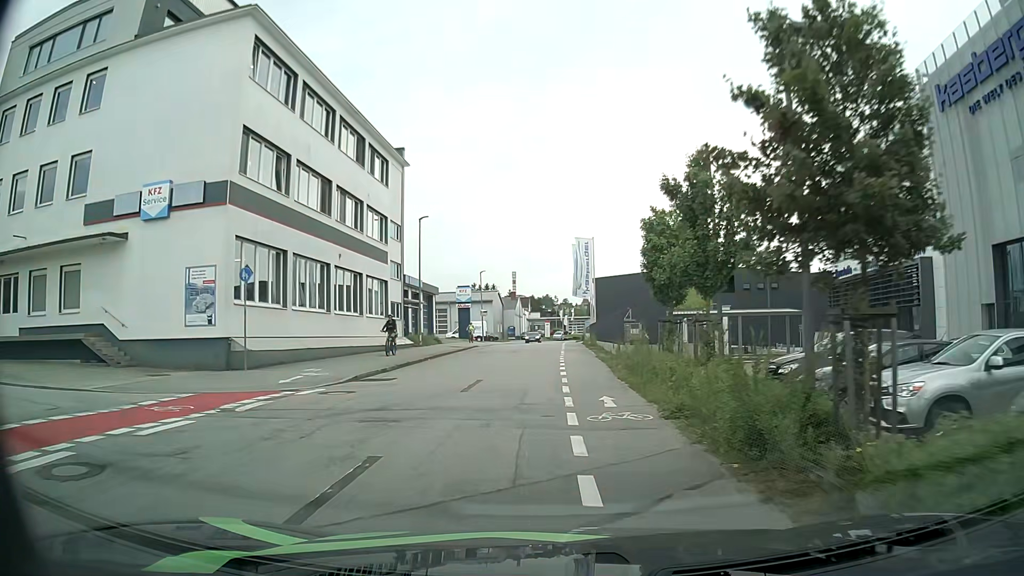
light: Day
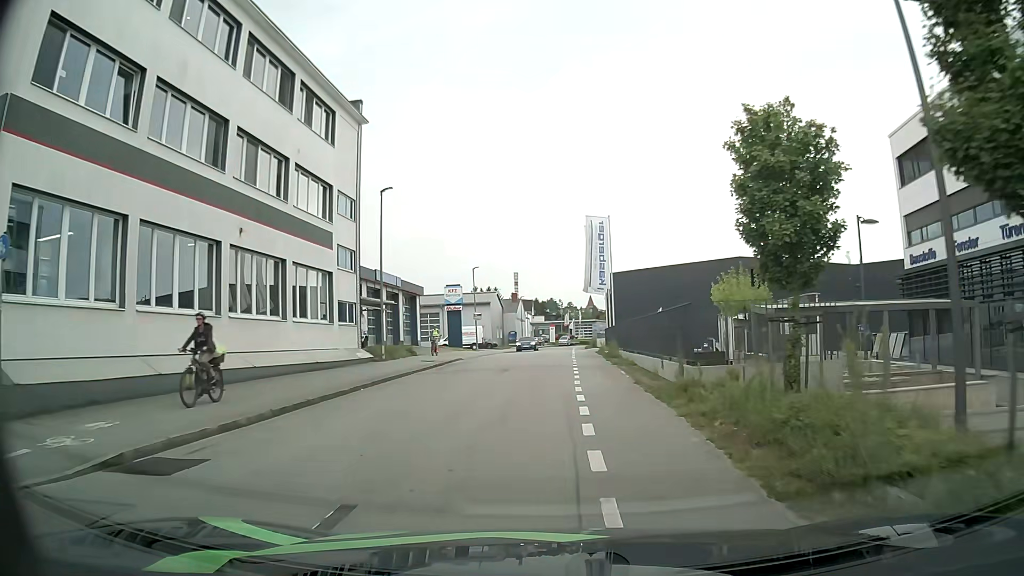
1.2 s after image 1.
(-0.1, +10.9) m; -1°
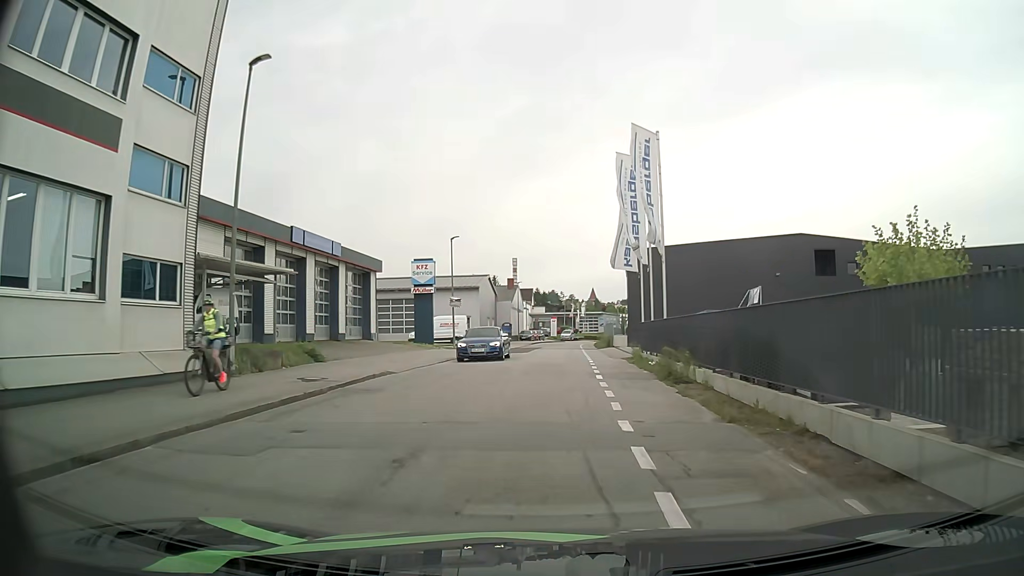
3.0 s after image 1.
(0.0, +16.0) m; 0°
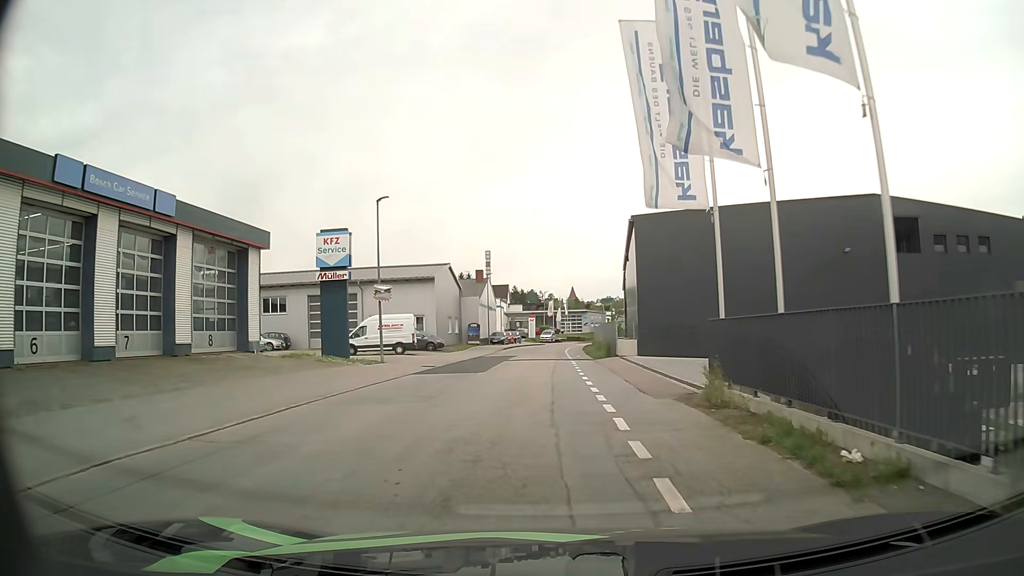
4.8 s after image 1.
(+0.3, +15.6) m; +1°
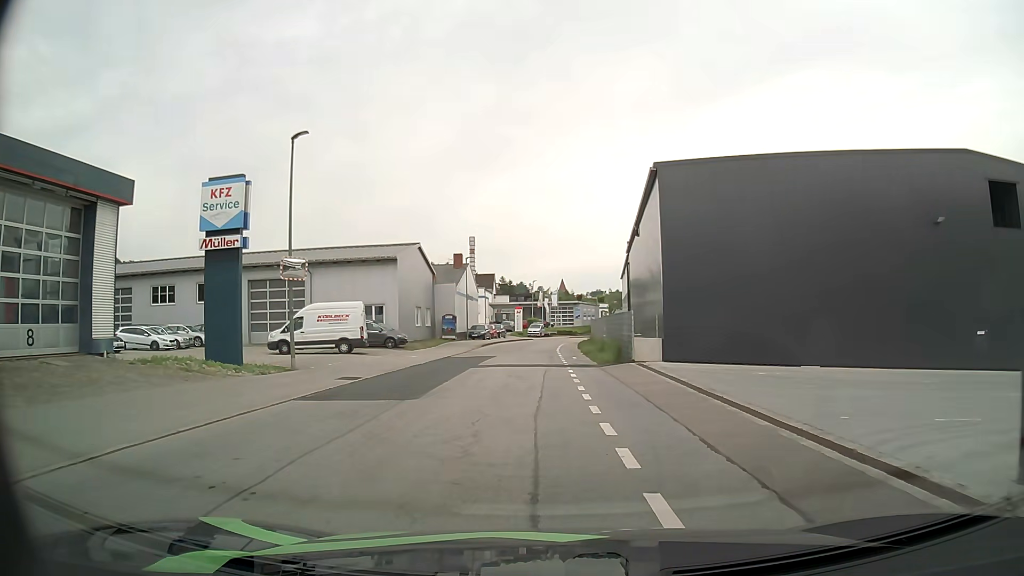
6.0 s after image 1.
(+0.1, +10.3) m; +2°
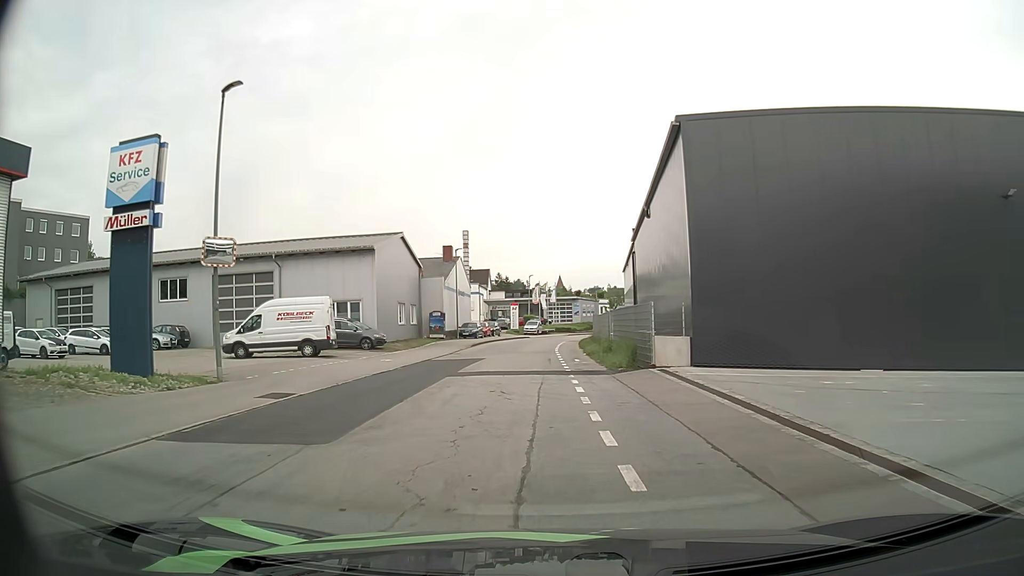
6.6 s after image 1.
(0.0, +5.2) m; -1°
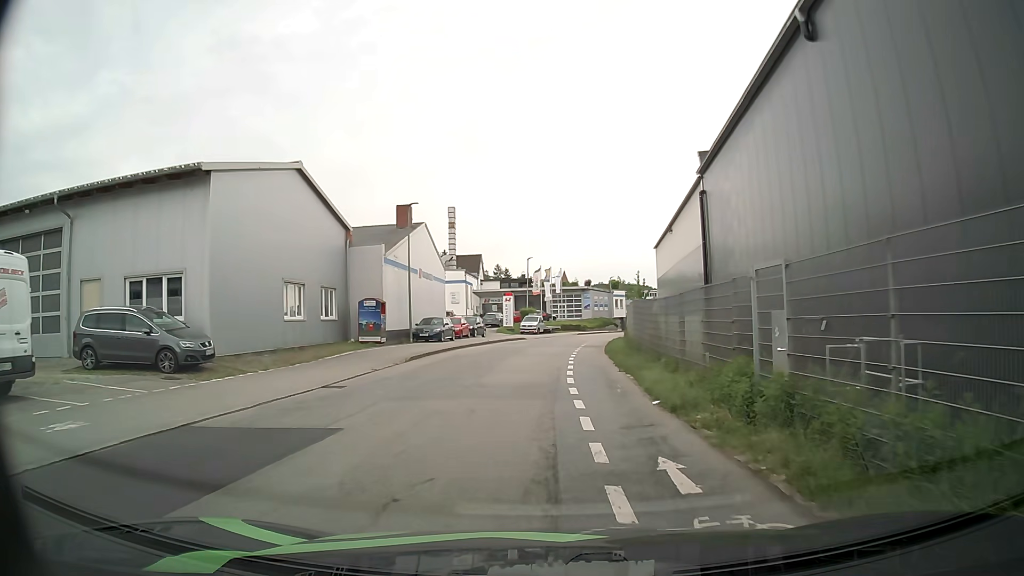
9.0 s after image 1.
(+0.1, +21.0) m; 0°
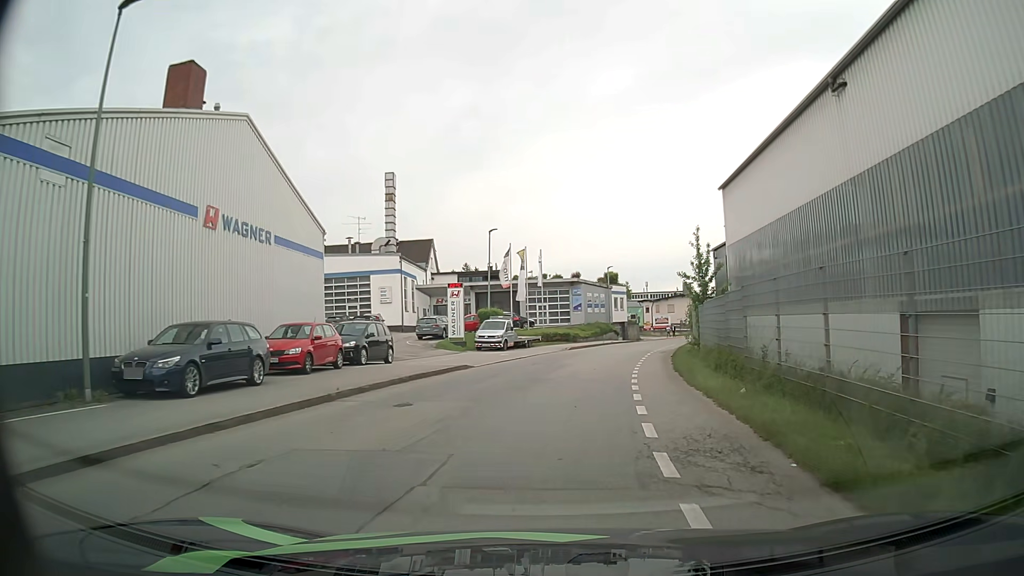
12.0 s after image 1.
(+0.5, +26.9) m; +2°
